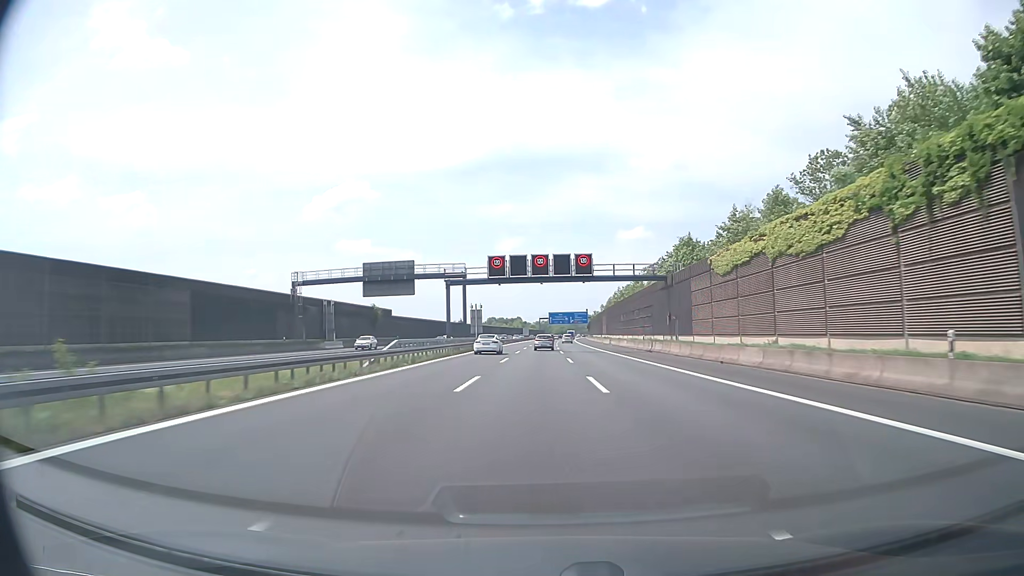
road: motorway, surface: asphalt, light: Day
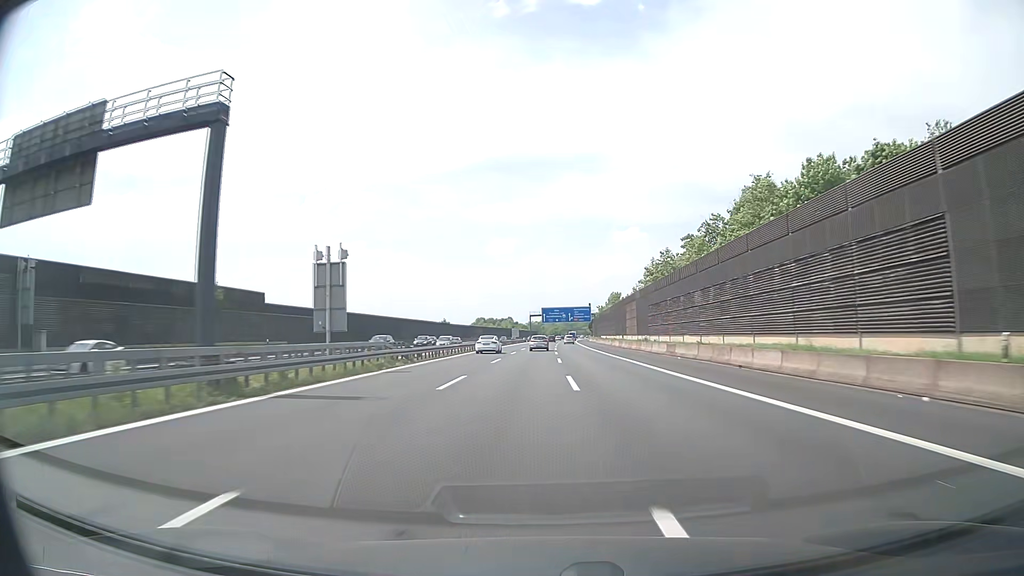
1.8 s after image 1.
(+0.7, +52.8) m; +1°
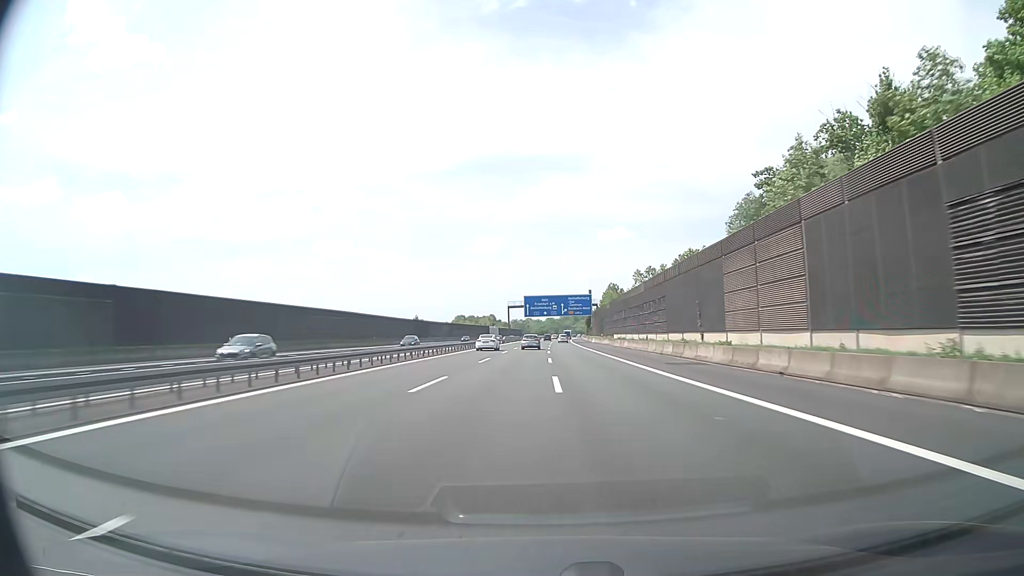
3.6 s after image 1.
(+0.4, +54.9) m; +1°
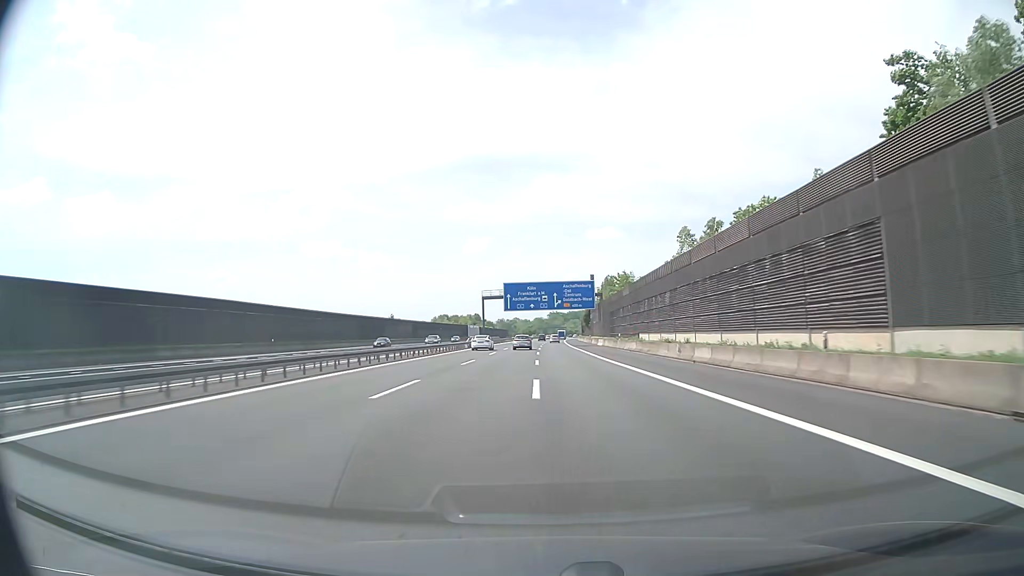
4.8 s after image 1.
(+0.3, +37.5) m; +1°
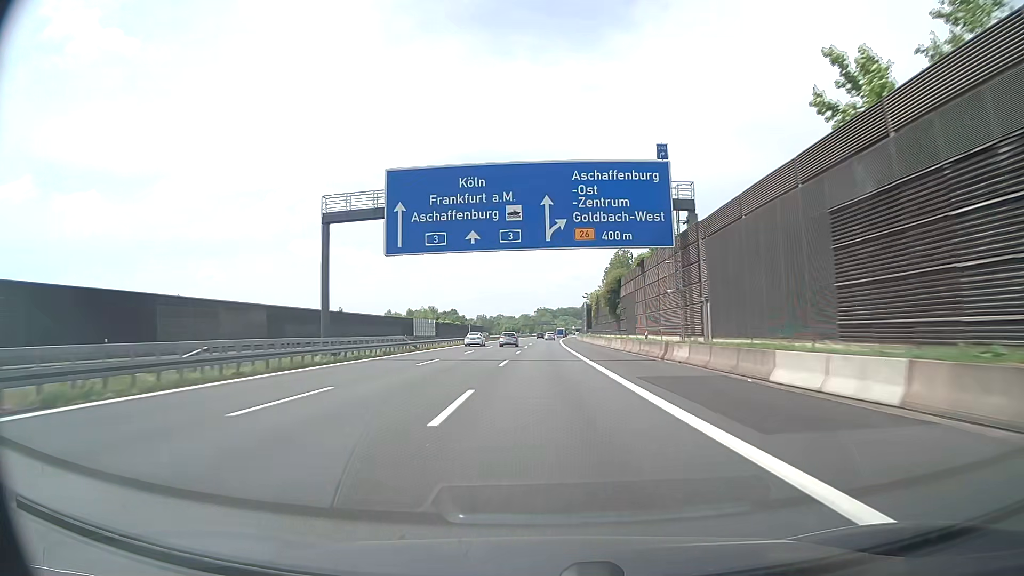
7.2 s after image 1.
(+1.2, +75.8) m; +1°
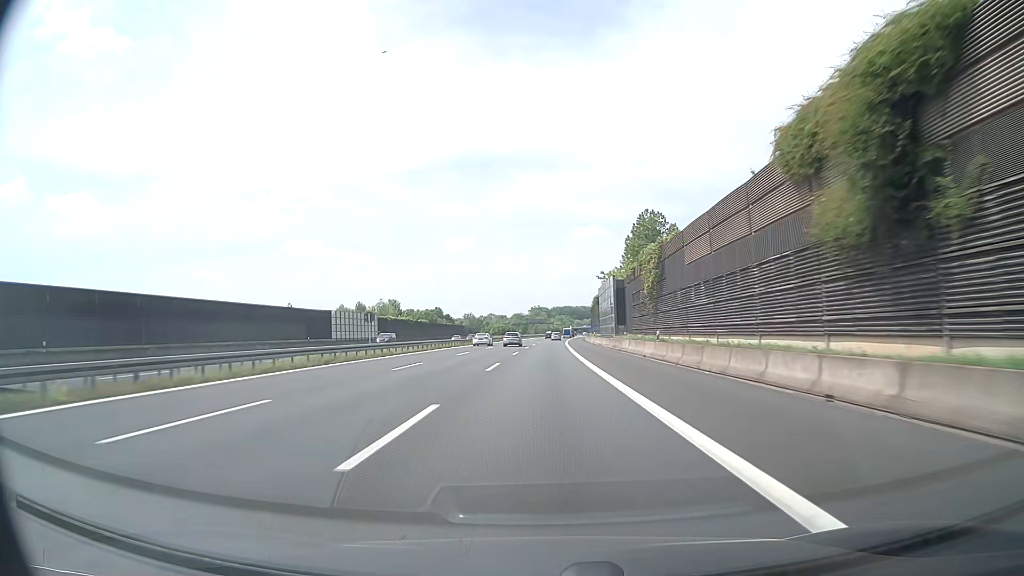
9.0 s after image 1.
(0.0, +56.8) m; 0°
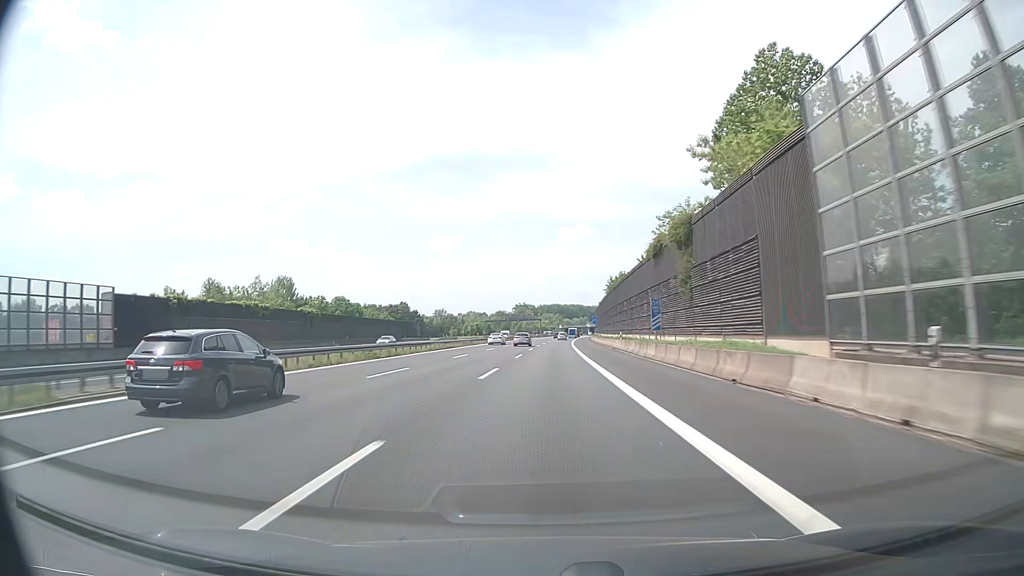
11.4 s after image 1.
(+0.7, +75.6) m; +1°
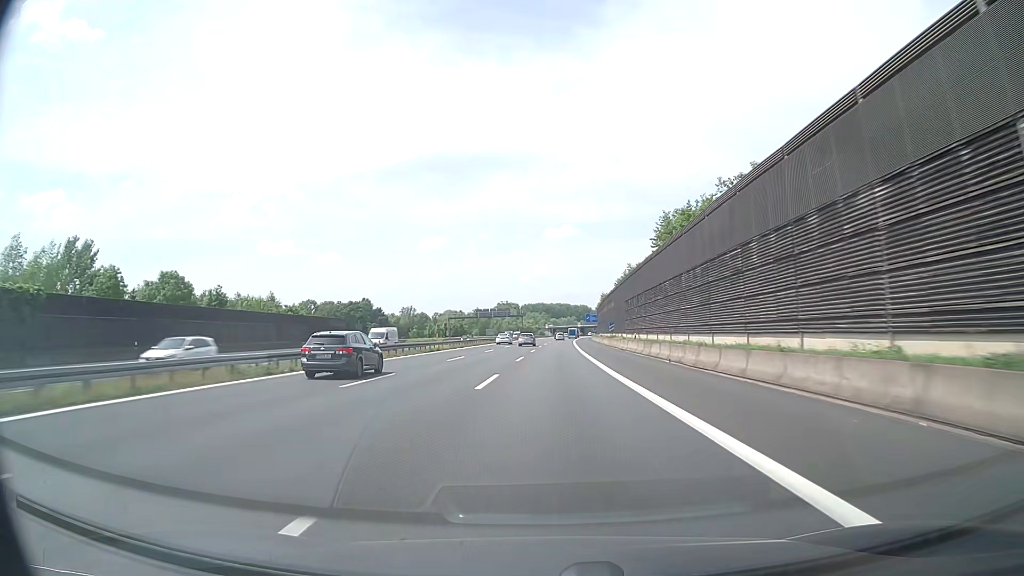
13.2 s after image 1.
(+0.6, +57.1) m; +1°
(0, +10) (0, +20) (0, +30) (+1, +40) (+1, +50) (+1, +60) (+2, +70) (+2, +80) (+2, +90) (+3, +100) m
